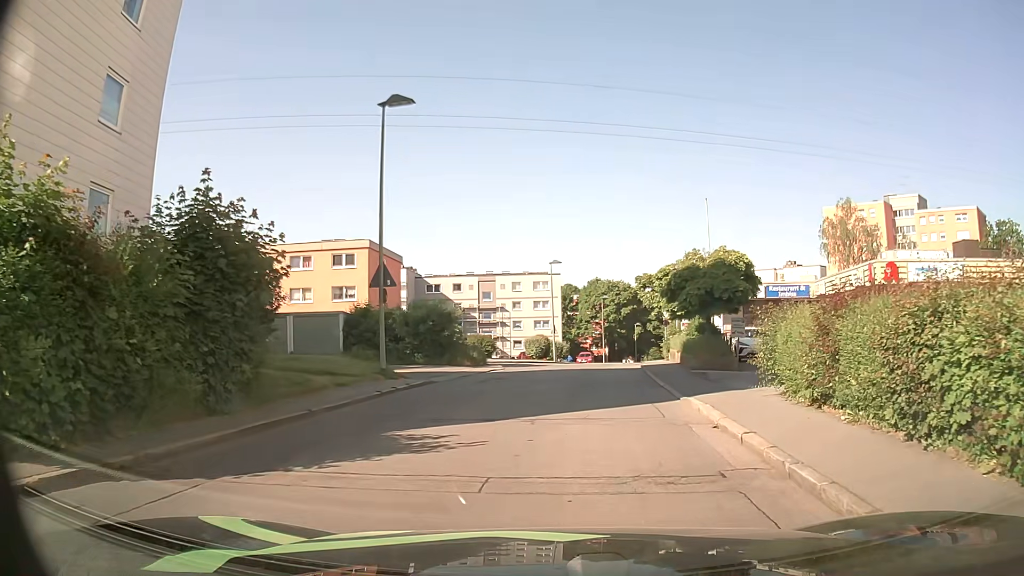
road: residential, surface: asphalt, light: Day
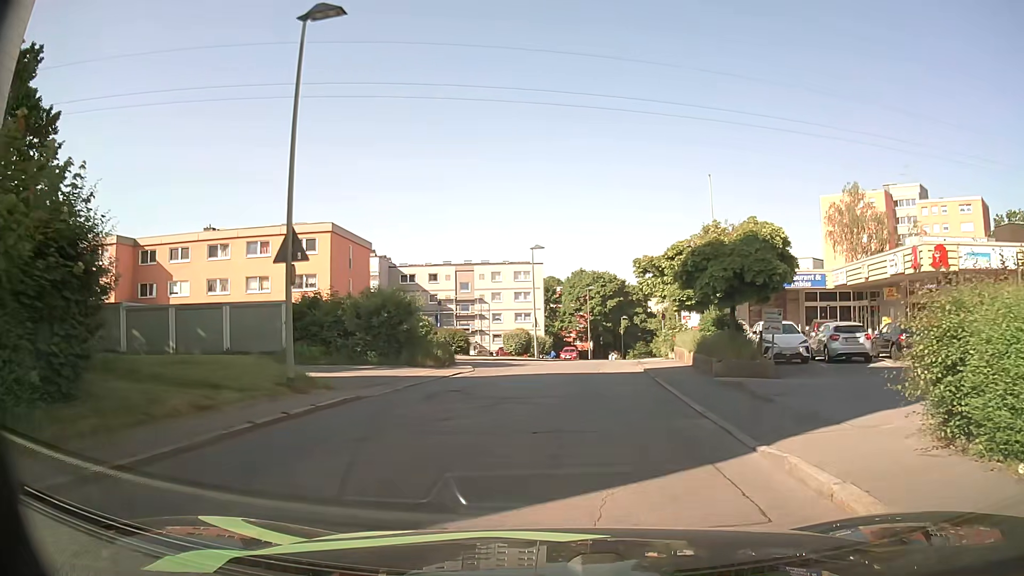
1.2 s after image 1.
(+0.1, +5.7) m; +3°
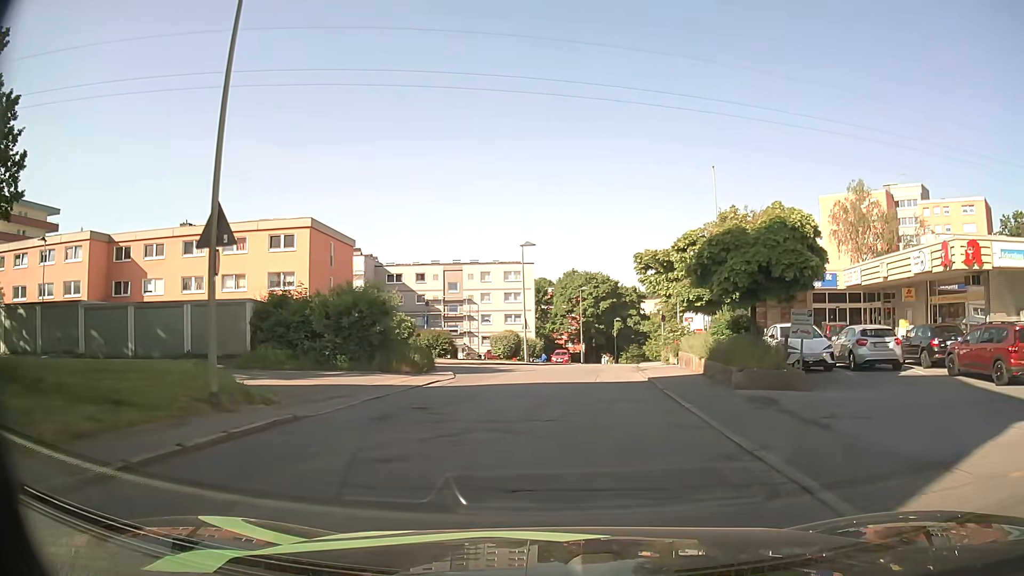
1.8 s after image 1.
(0.0, +2.9) m; 0°
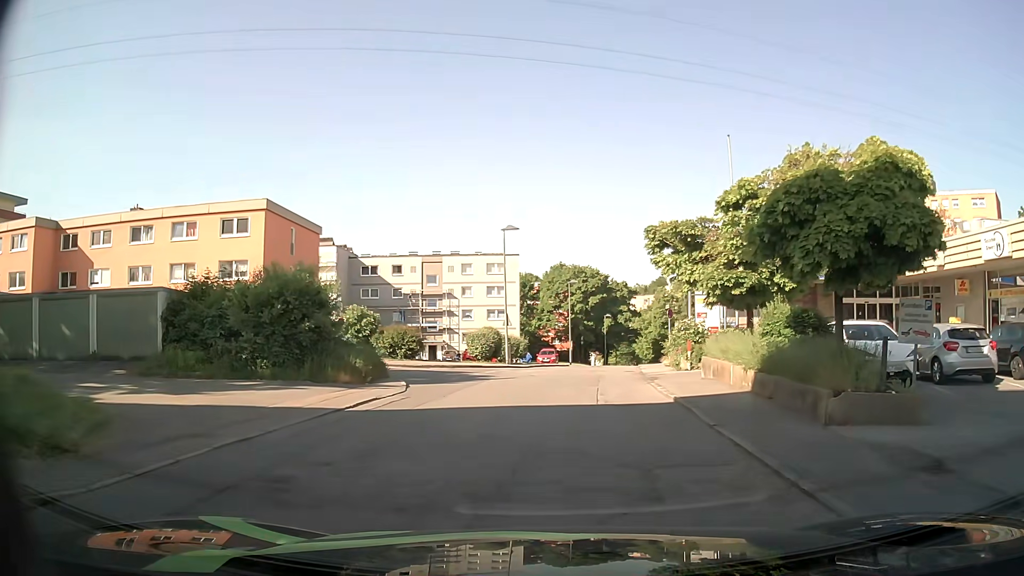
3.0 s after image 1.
(0.0, +6.0) m; 0°
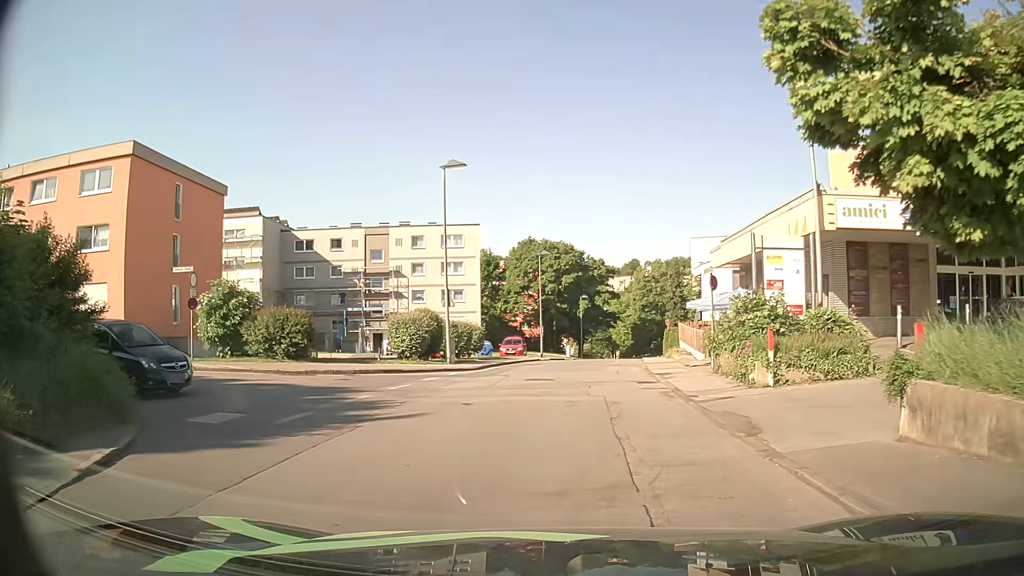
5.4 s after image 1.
(+0.4, +12.8) m; +3°
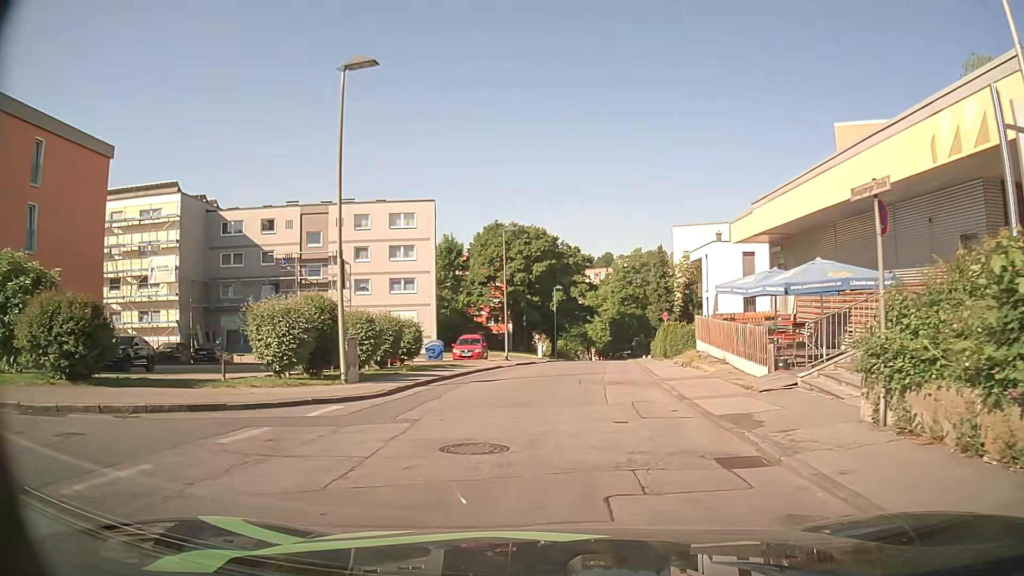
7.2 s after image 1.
(+0.2, +10.8) m; +3°
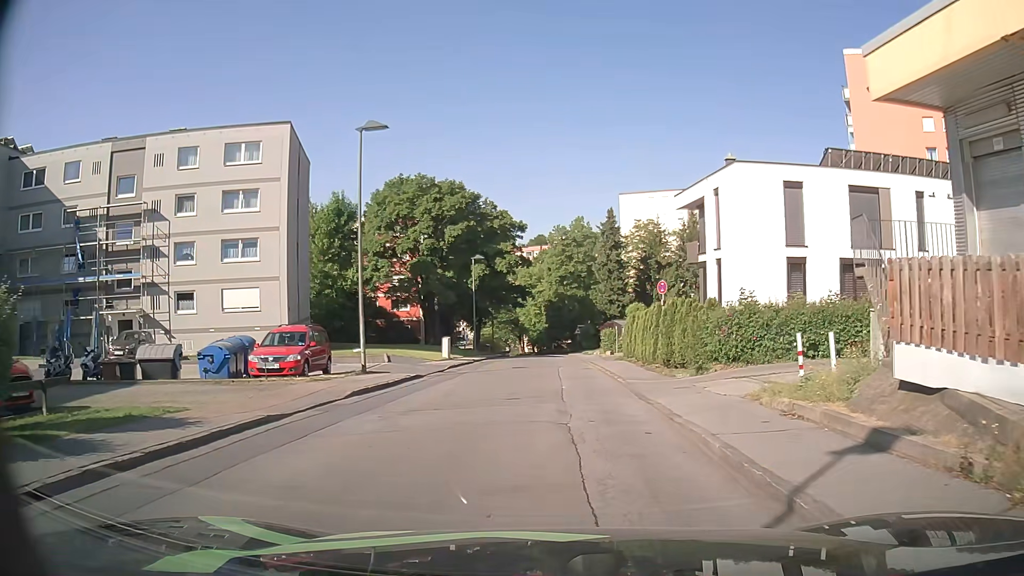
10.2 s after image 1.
(+0.9, +19.5) m; +6°
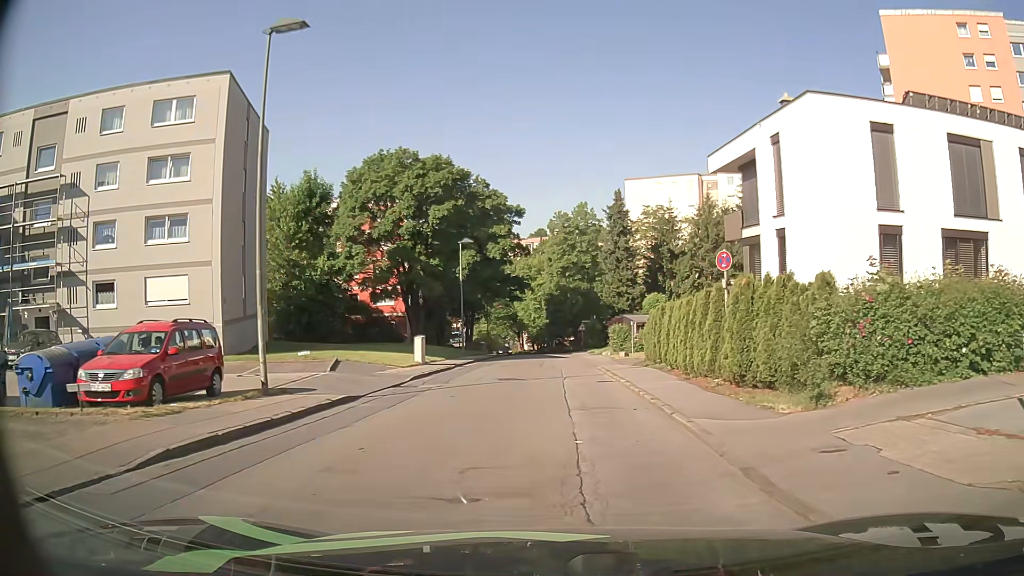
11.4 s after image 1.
(0.0, +7.9) m; 0°
(0, +10) (0, +20) (0, +30) (0, +40) (0, +50) (0, +60) (-1, +70) (-2, +80) (-4, +90) (-6, +99) m
